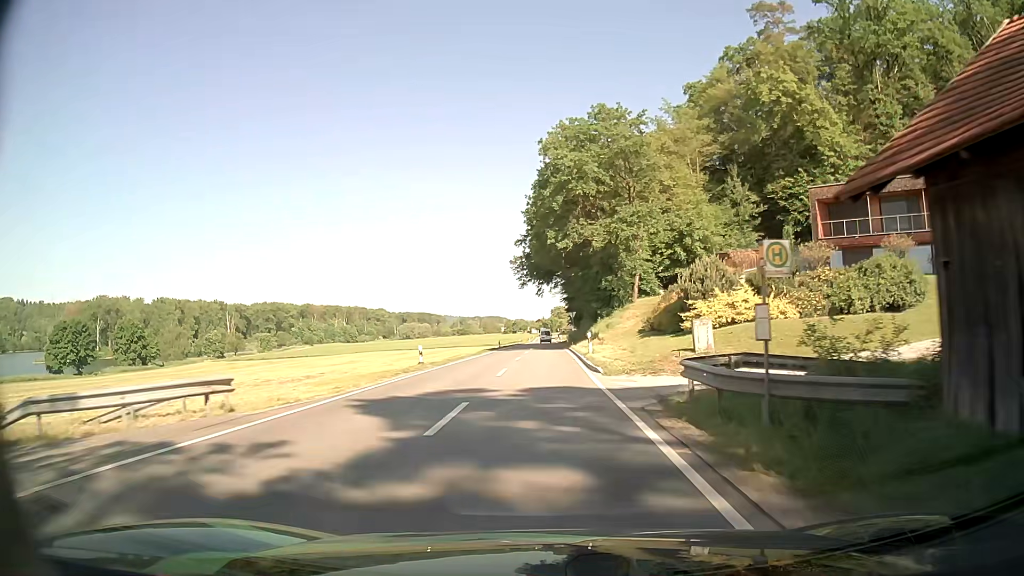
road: secondary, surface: asphalt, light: Day
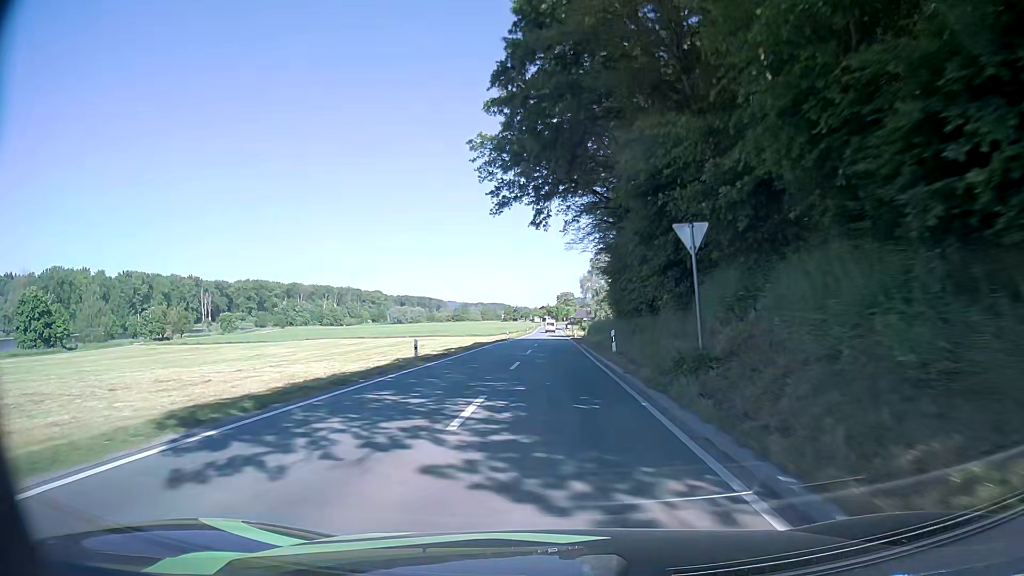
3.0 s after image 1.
(-0.2, +48.0) m; 0°
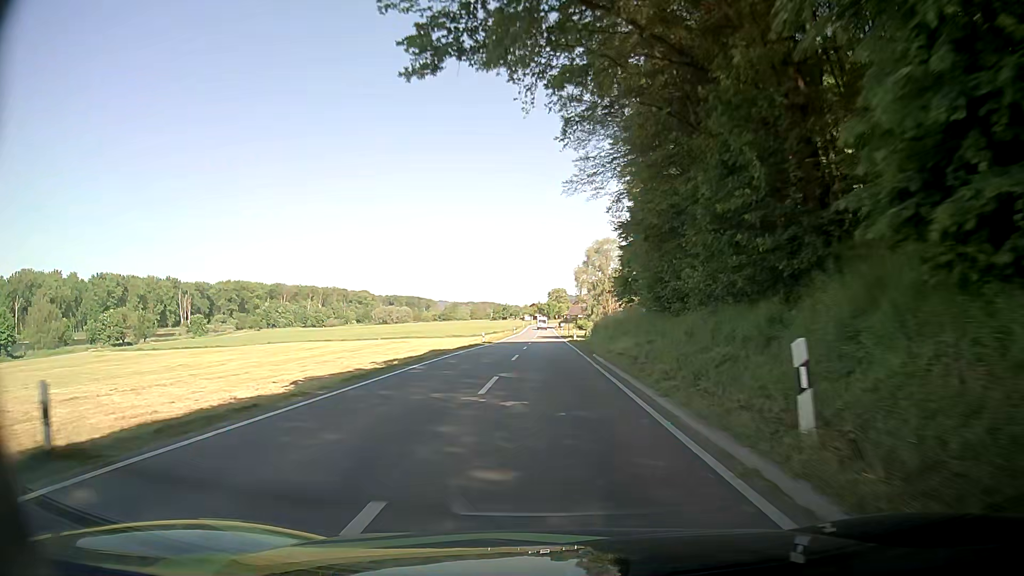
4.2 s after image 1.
(+0.1, +19.6) m; 0°
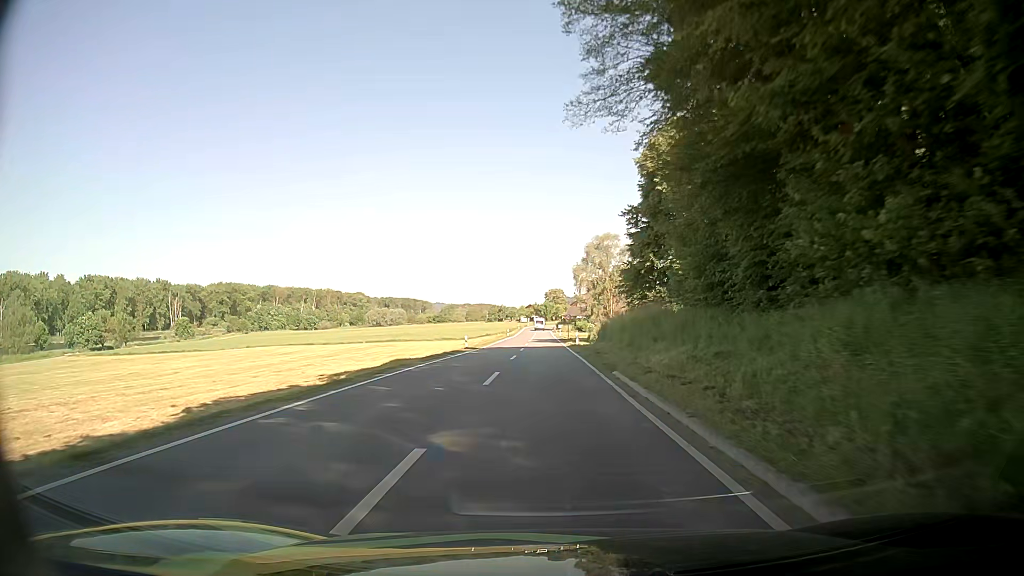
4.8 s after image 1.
(0.0, +9.9) m; 0°
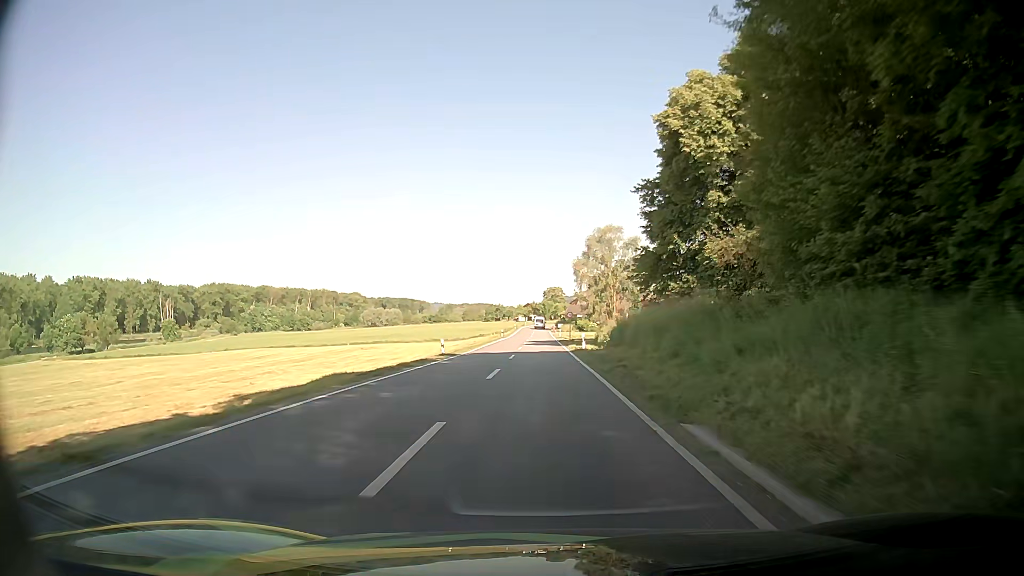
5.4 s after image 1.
(+0.1, +9.9) m; +1°
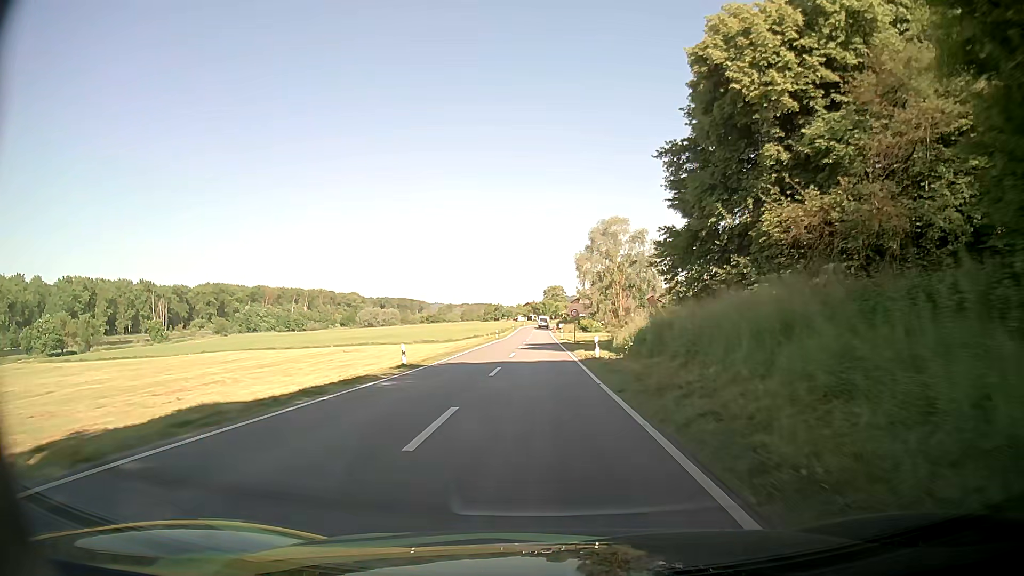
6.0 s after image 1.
(0.0, +10.0) m; 0°
